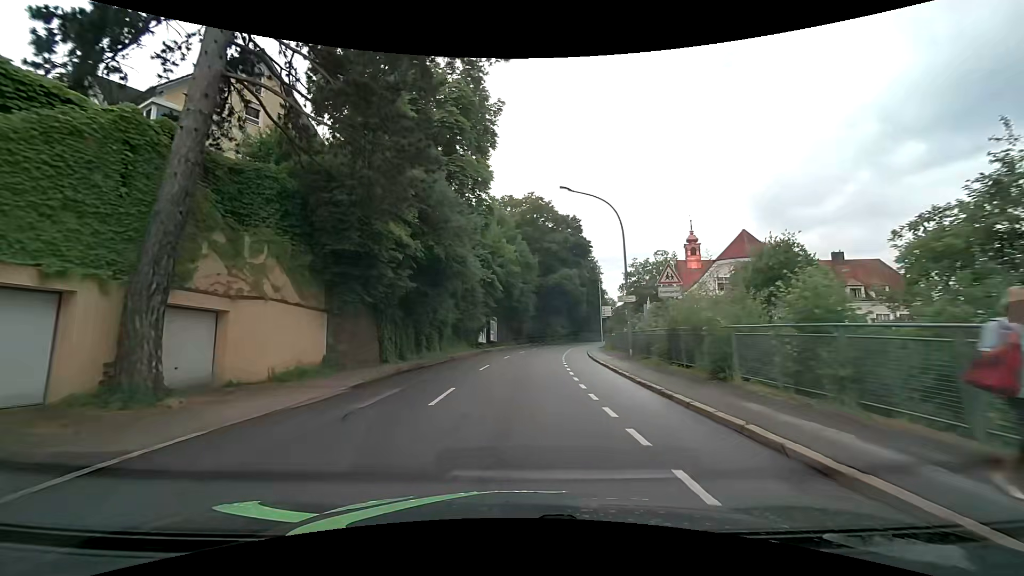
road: tertiary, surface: asphalt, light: Day
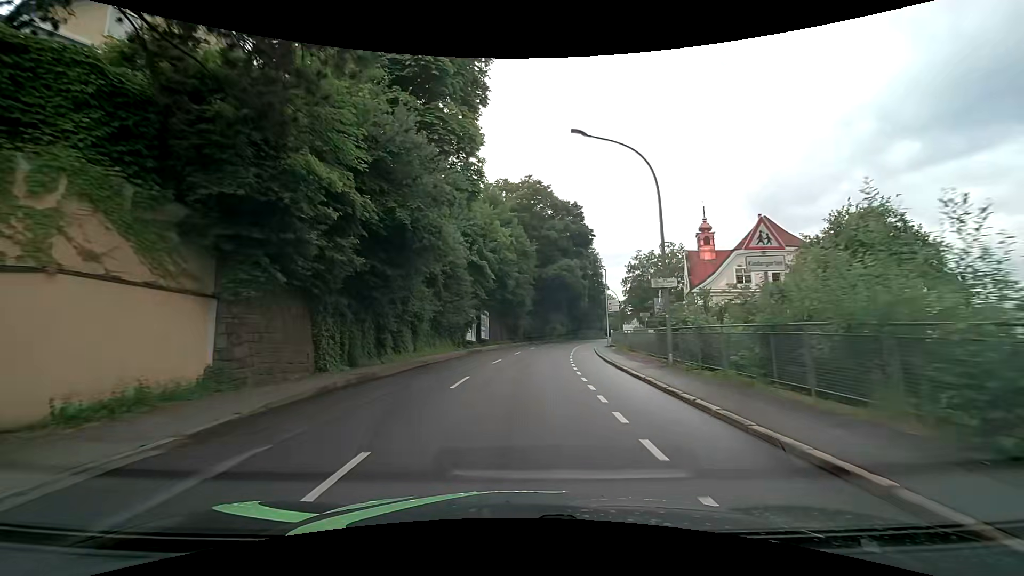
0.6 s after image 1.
(0.0, +6.9) m; 0°
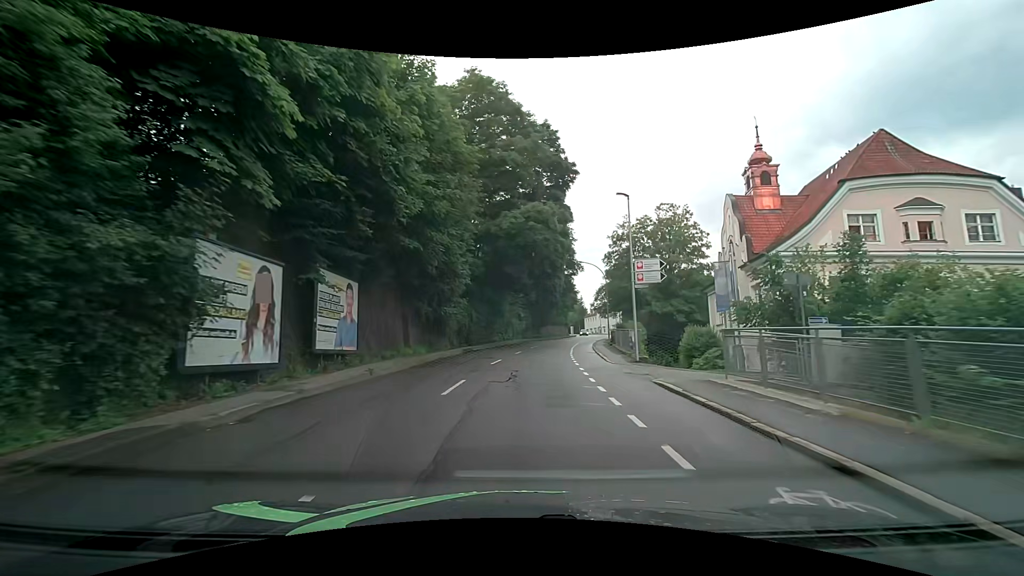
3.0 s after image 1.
(+1.3, +28.6) m; +6°
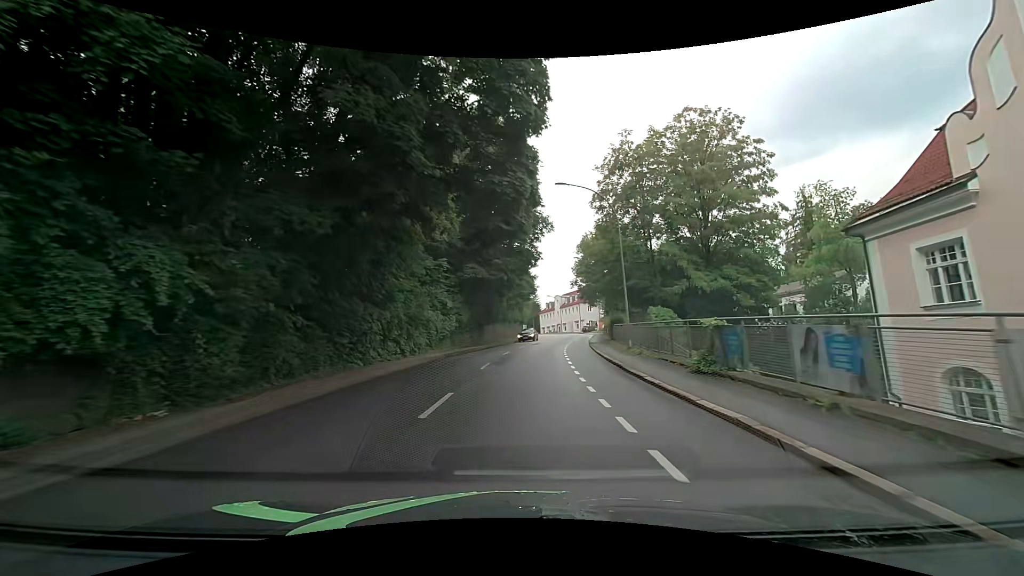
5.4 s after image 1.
(+1.5, +29.3) m; +5°
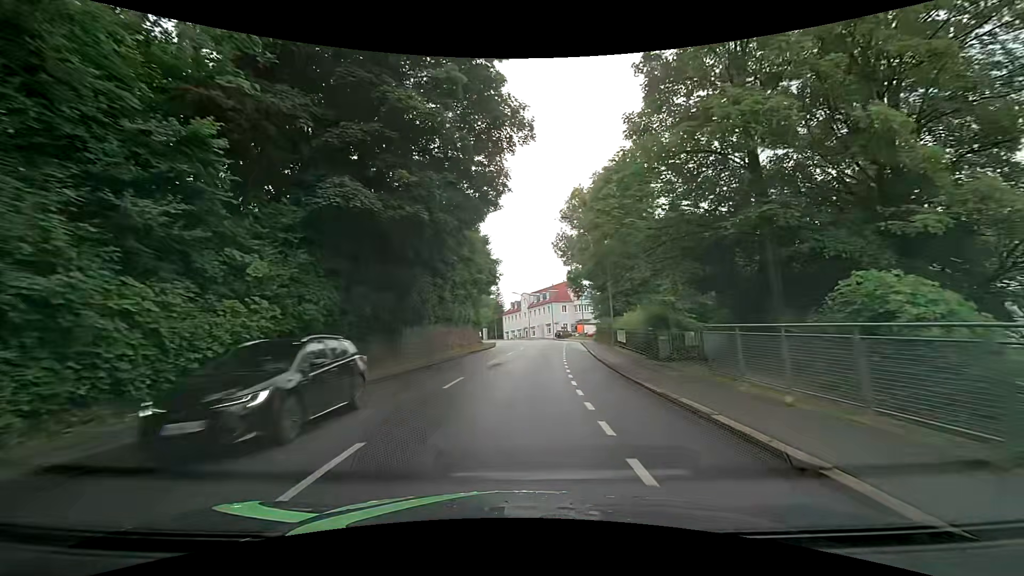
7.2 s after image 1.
(+1.1, +22.3) m; +5°
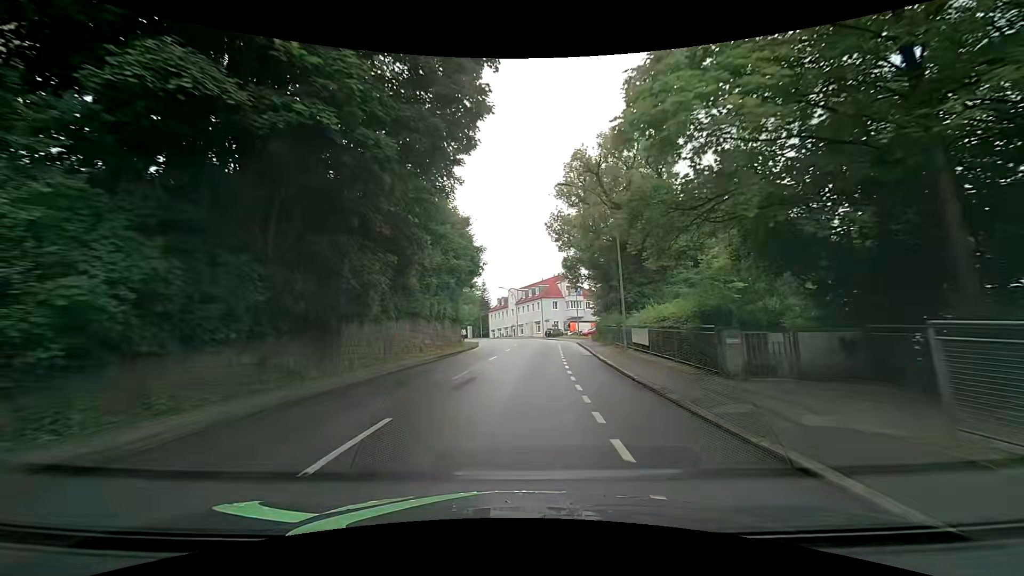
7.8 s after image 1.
(+0.1, +7.4) m; +2°
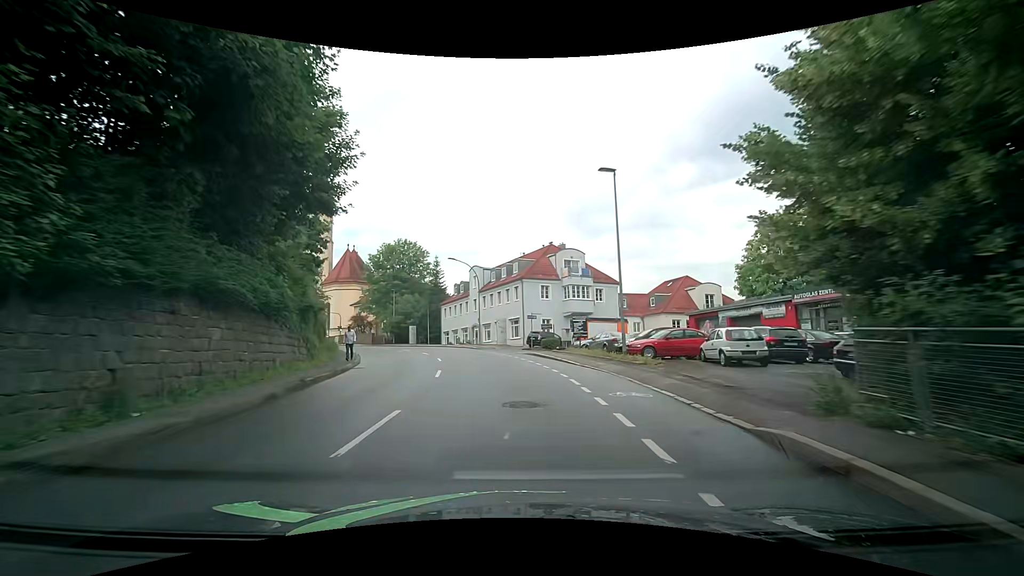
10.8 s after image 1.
(+1.0, +36.1) m; +3°
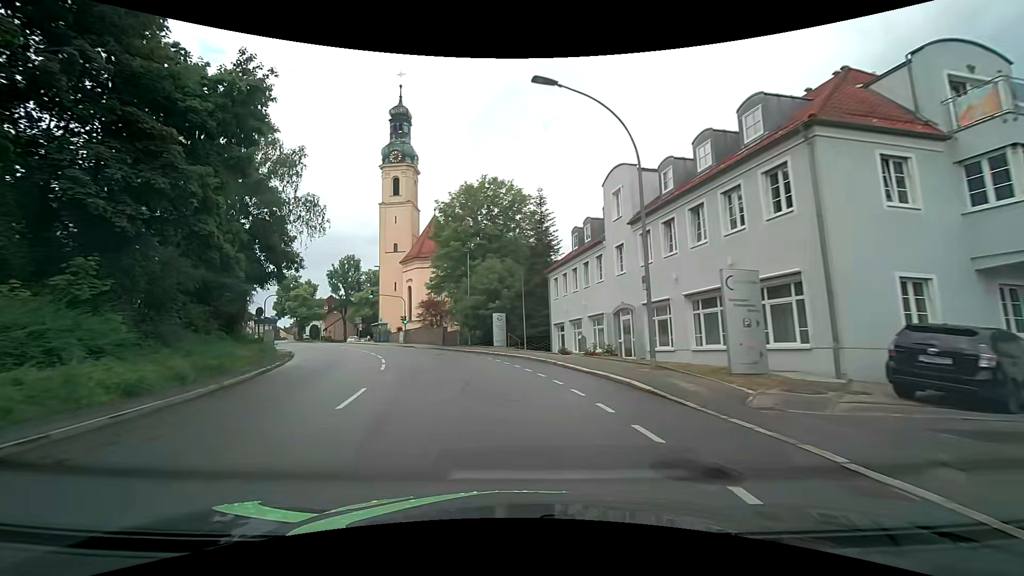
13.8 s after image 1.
(-3.5, +34.9) m; -15°
(-1, +10) (-2, +20) (-5, +29) (-9, +39) (-14, +47) (-19, +56) (-24, +64) (-30, +73) (-35, +81) (-41, +90) m
